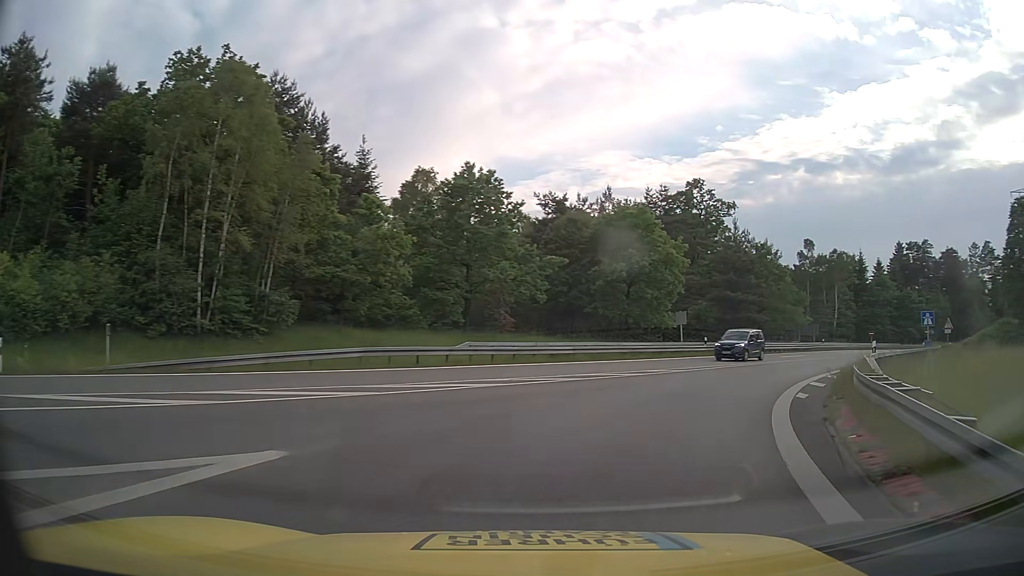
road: motorway_link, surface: asphalt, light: Day
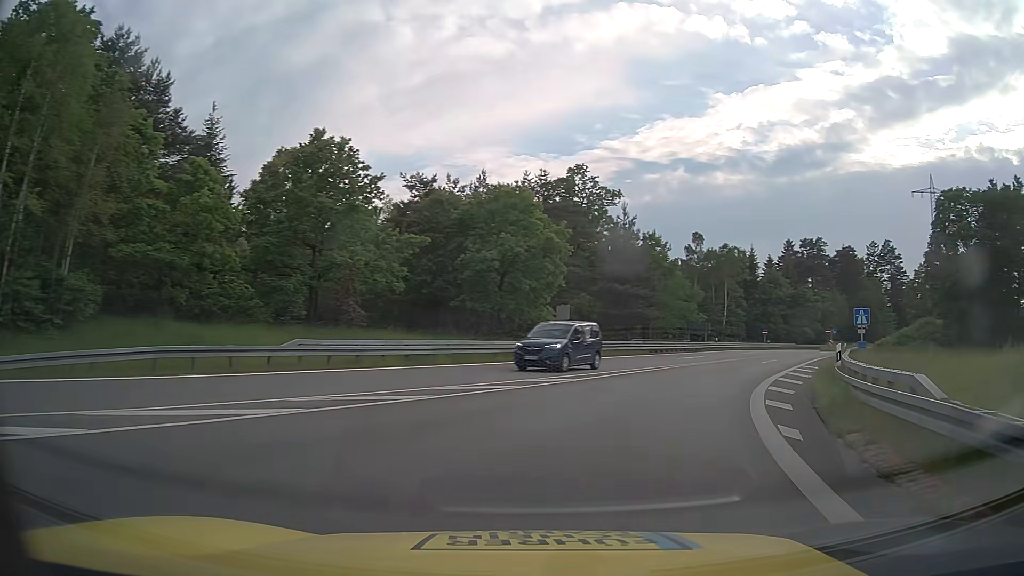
(+0.6, +6.4) m; +11°
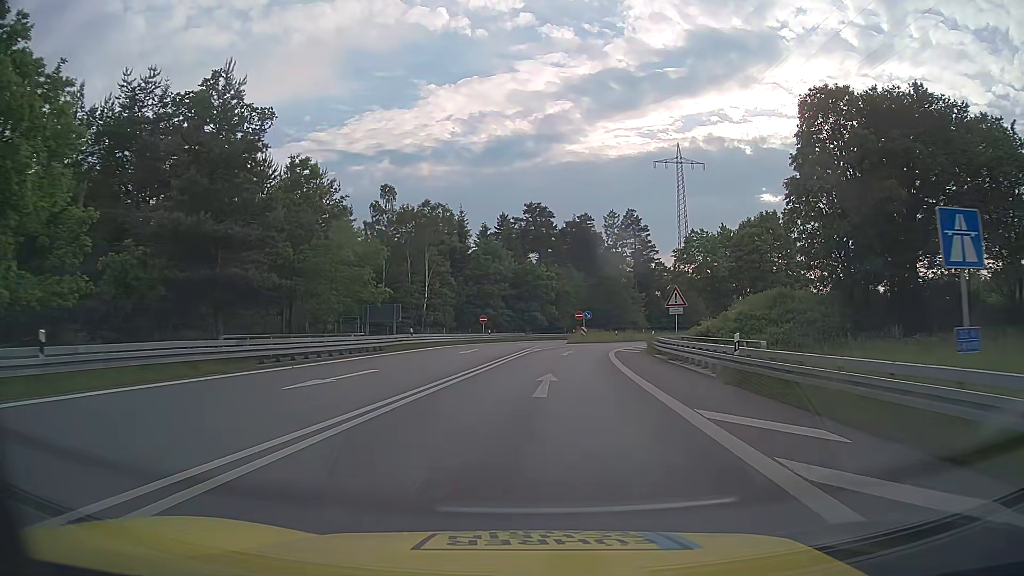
(+7.5, +26.4) m; +26°
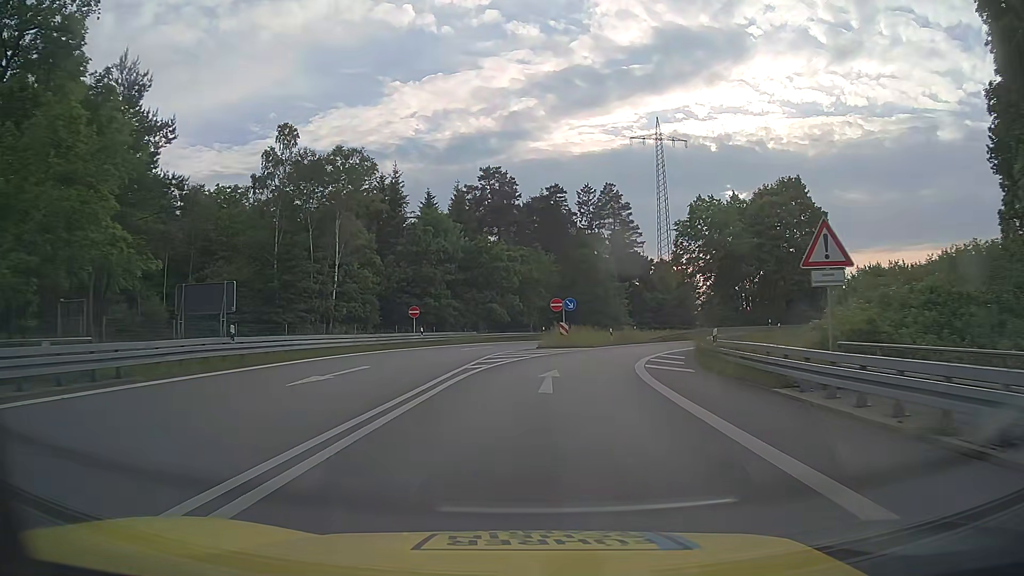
(+0.7, +21.9) m; +3°
(0, +10) (+1, +20) (+3, +30) (+7, +39) (+12, +47) (+20, +54) (+29, +58) (+38, +61) (+48, +60) (+58, +57) m
